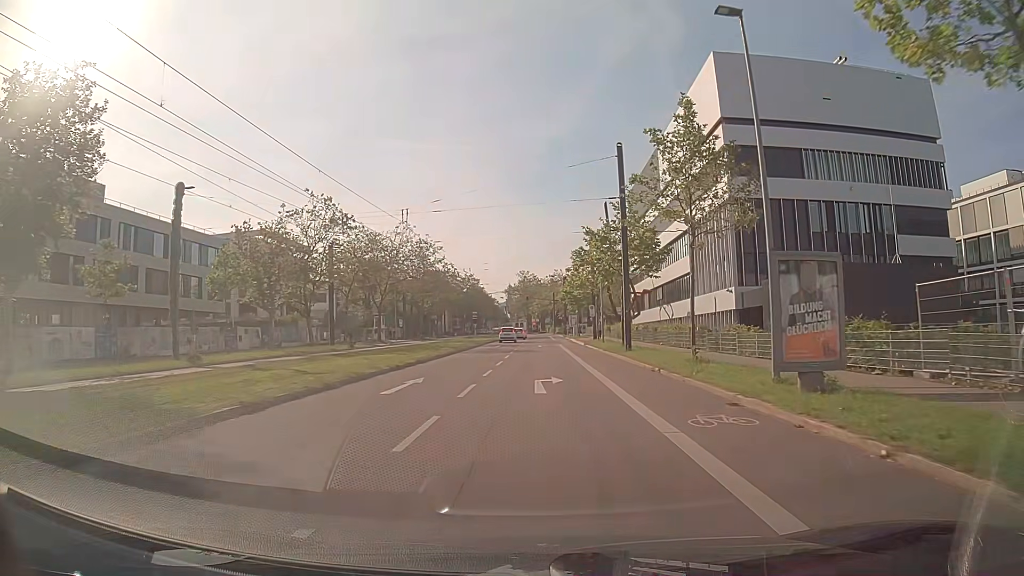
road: secondary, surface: asphalt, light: Day
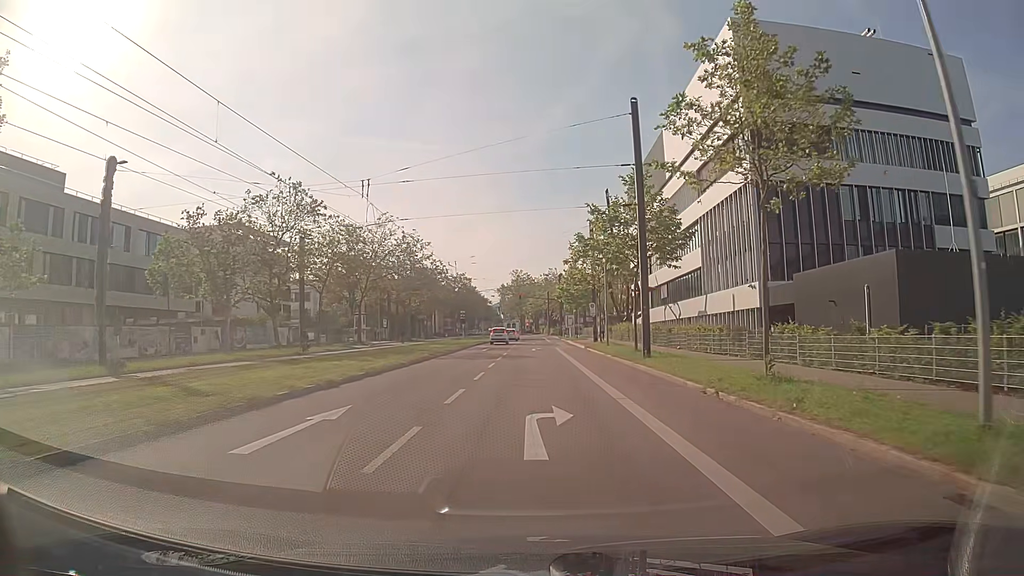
(+0.1, +7.1) m; +1°
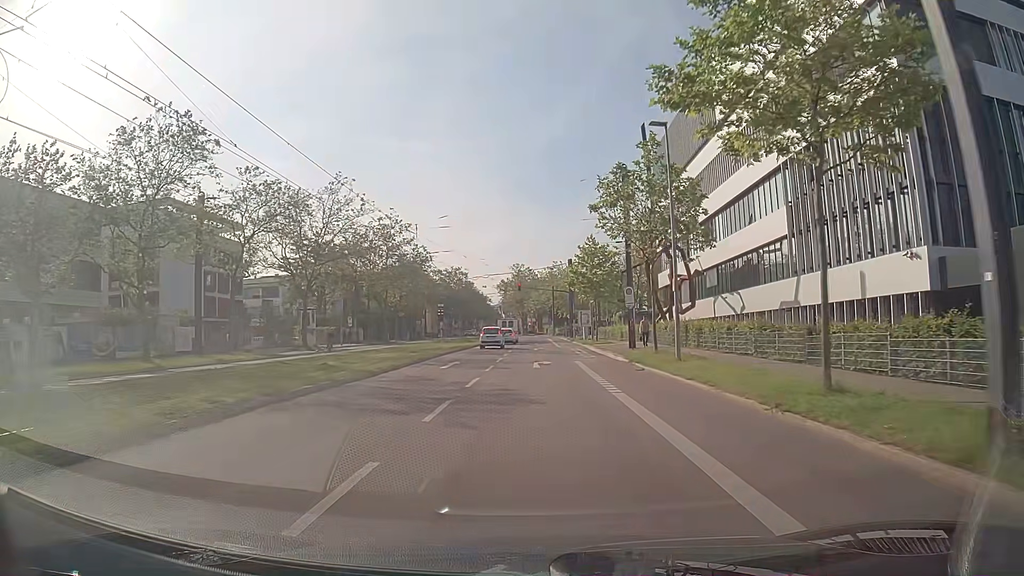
(+0.1, +20.6) m; 0°
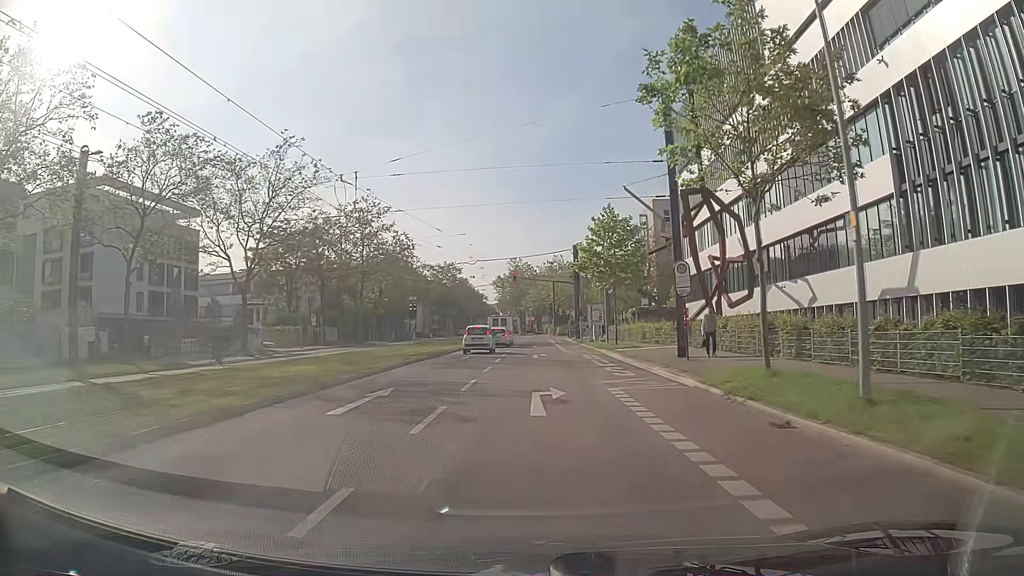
(0.0, +13.1) m; 0°
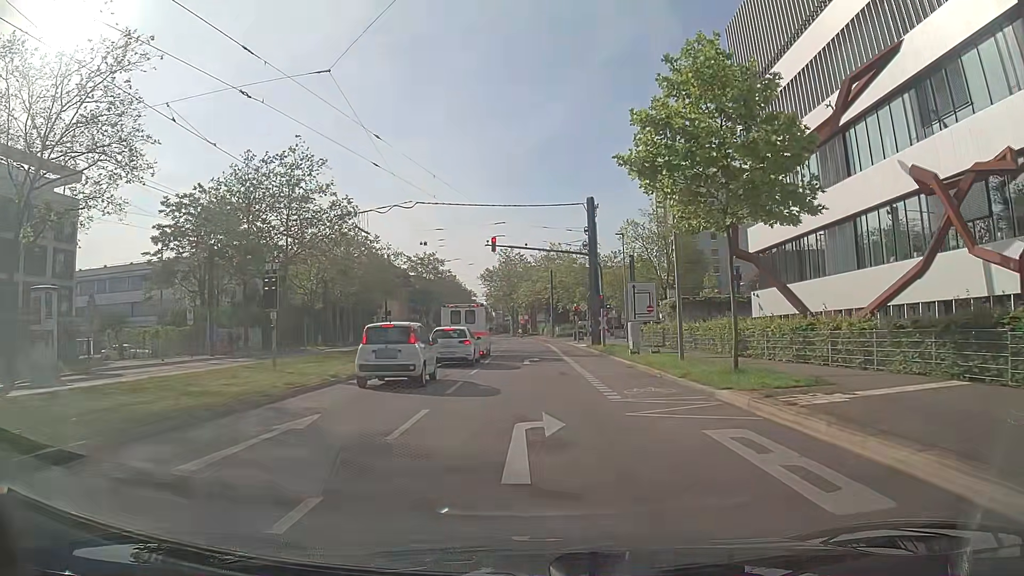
(+0.2, +24.5) m; +1°
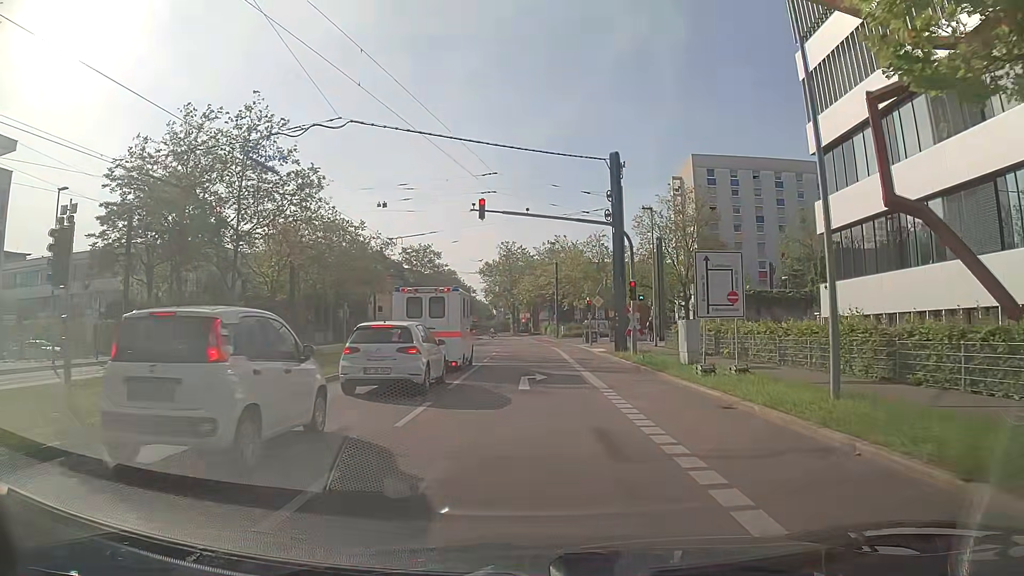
(-0.1, +11.1) m; 0°
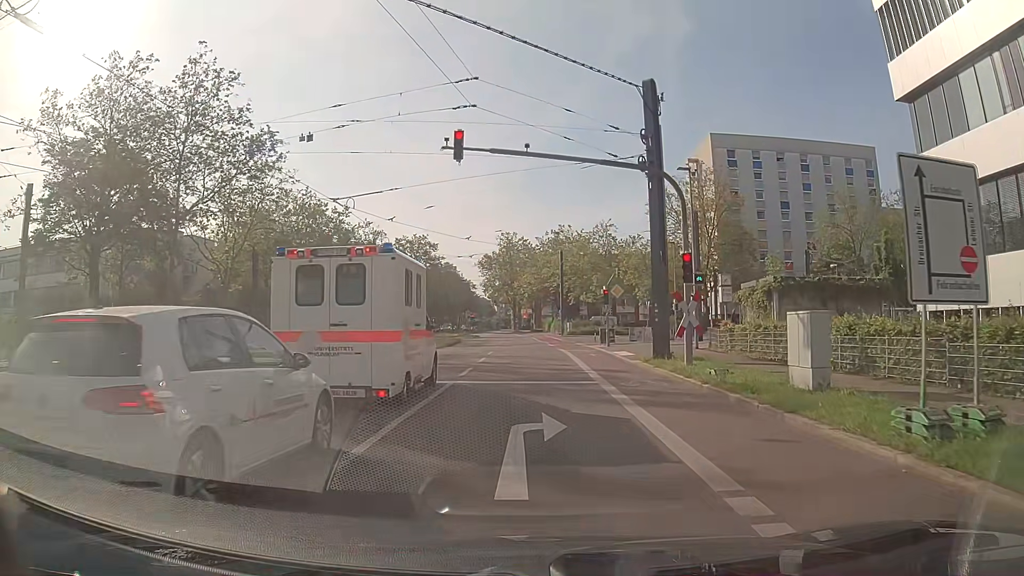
(0.0, +9.2) m; 0°
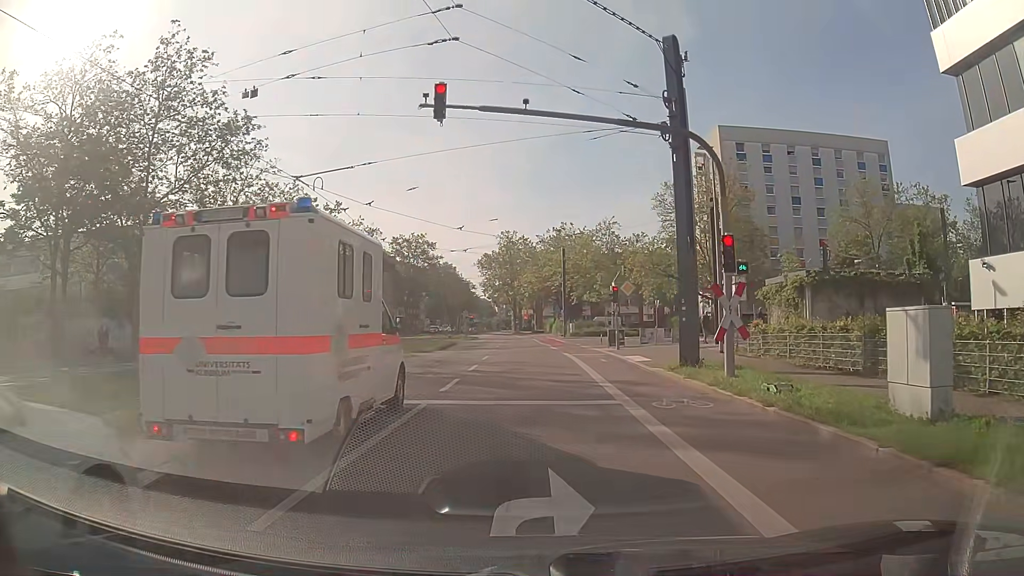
(0.0, +3.7) m; 0°
